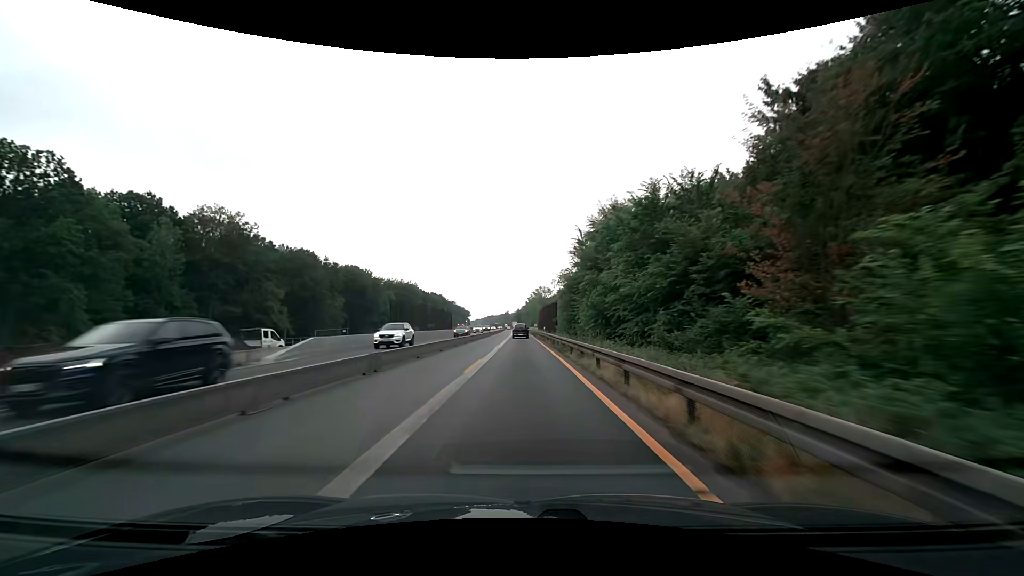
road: motorway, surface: asphalt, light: Day
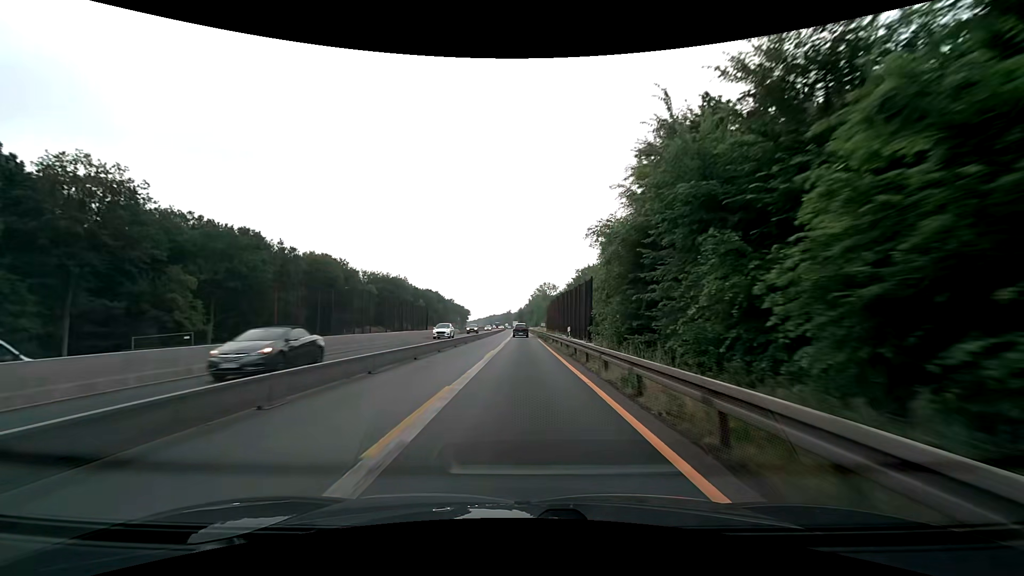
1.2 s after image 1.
(0.0, +25.0) m; 0°
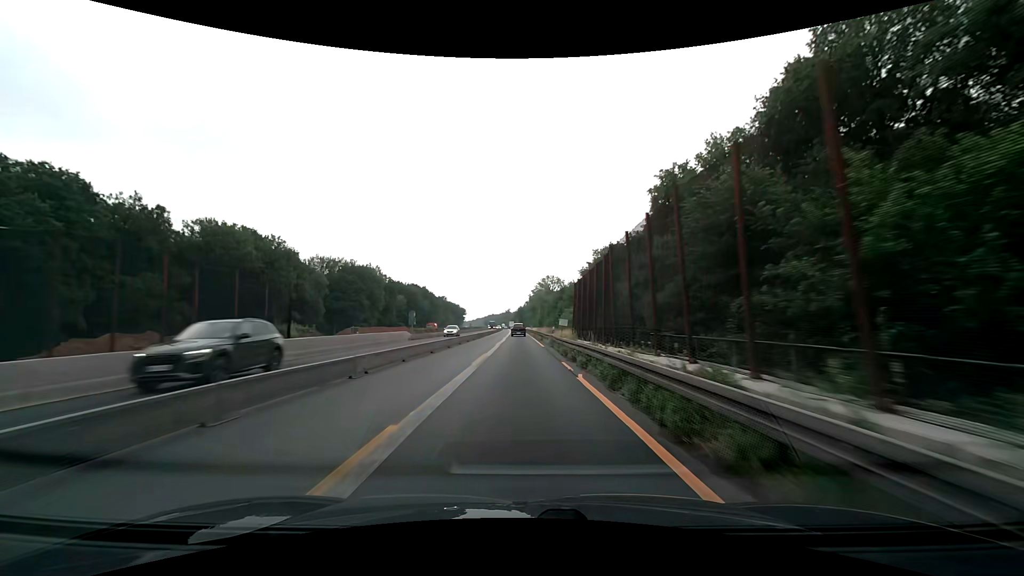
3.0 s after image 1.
(+0.1, +37.6) m; 0°
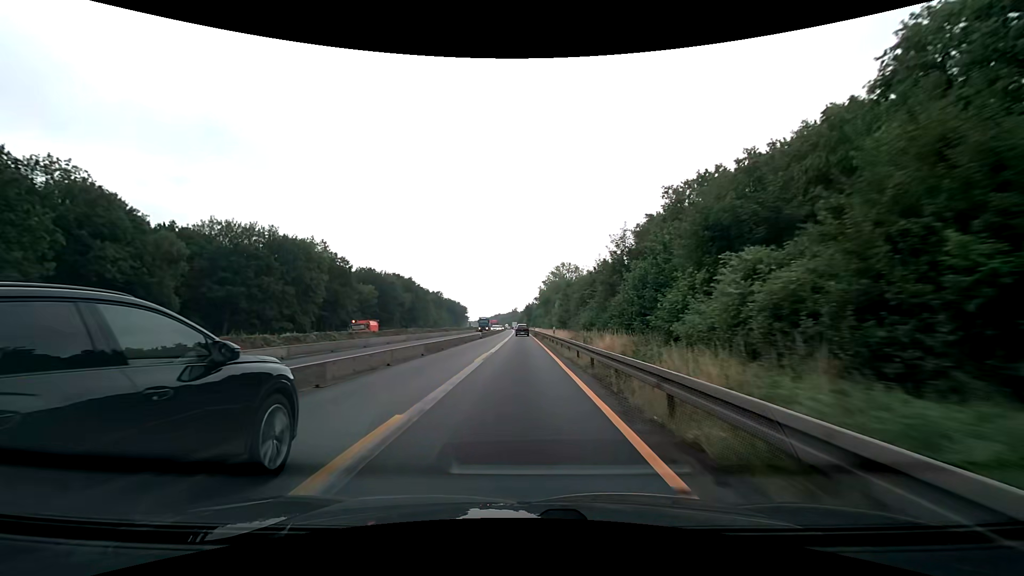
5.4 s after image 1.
(-0.2, +50.0) m; -1°
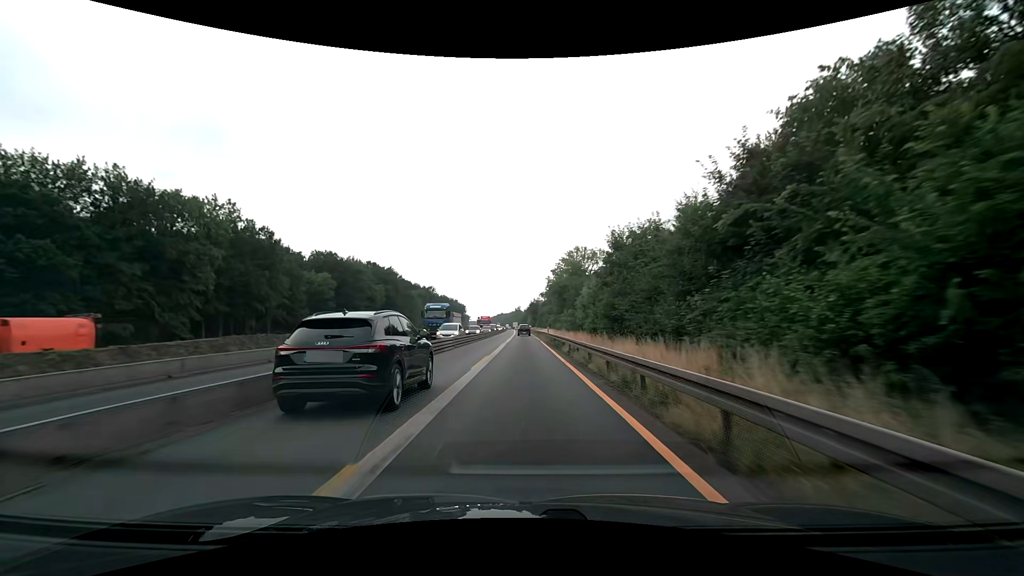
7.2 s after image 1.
(-0.3, +37.5) m; -1°
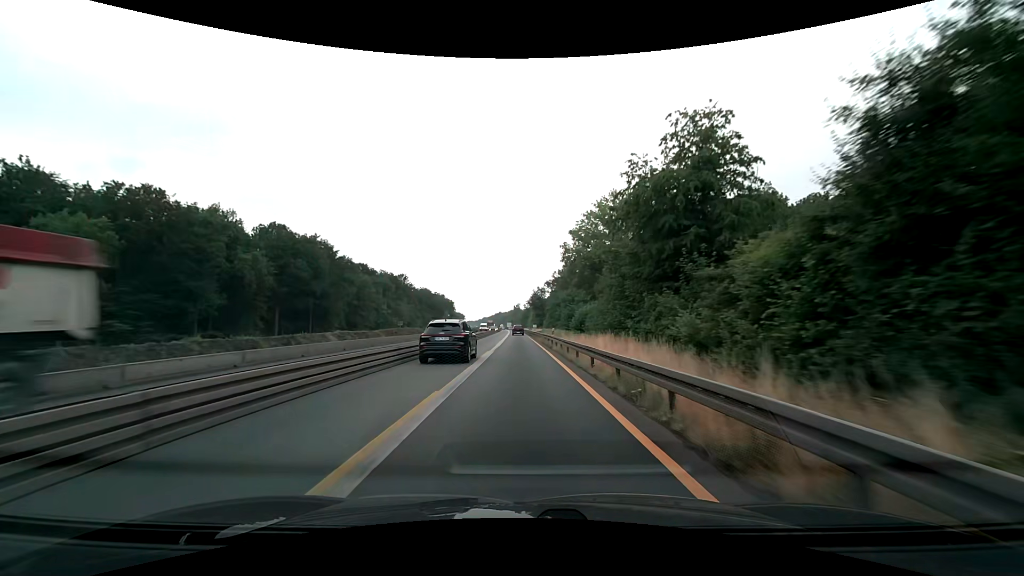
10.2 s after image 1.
(0.0, +62.5) m; 0°
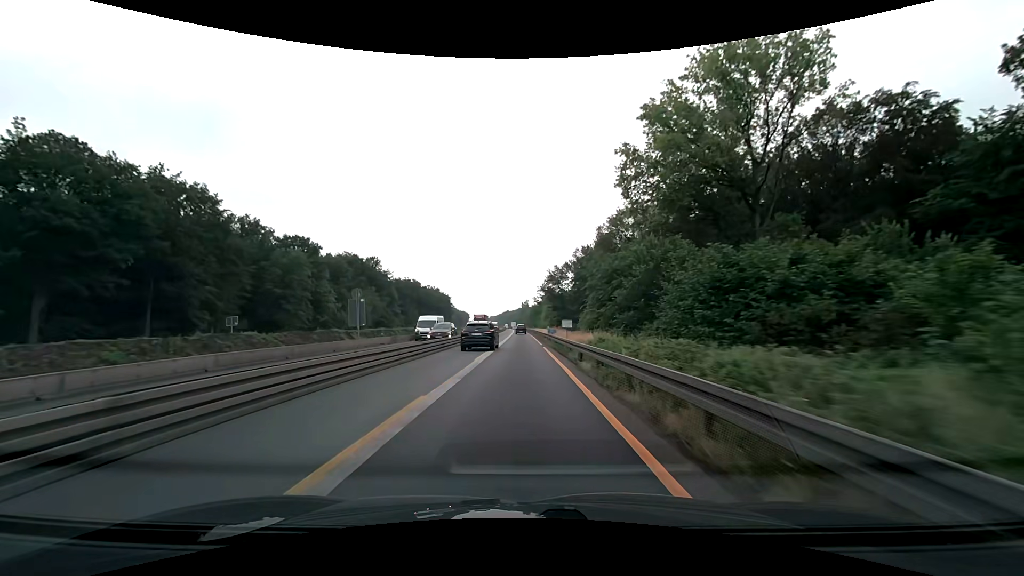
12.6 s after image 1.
(-0.2, +50.1) m; -1°
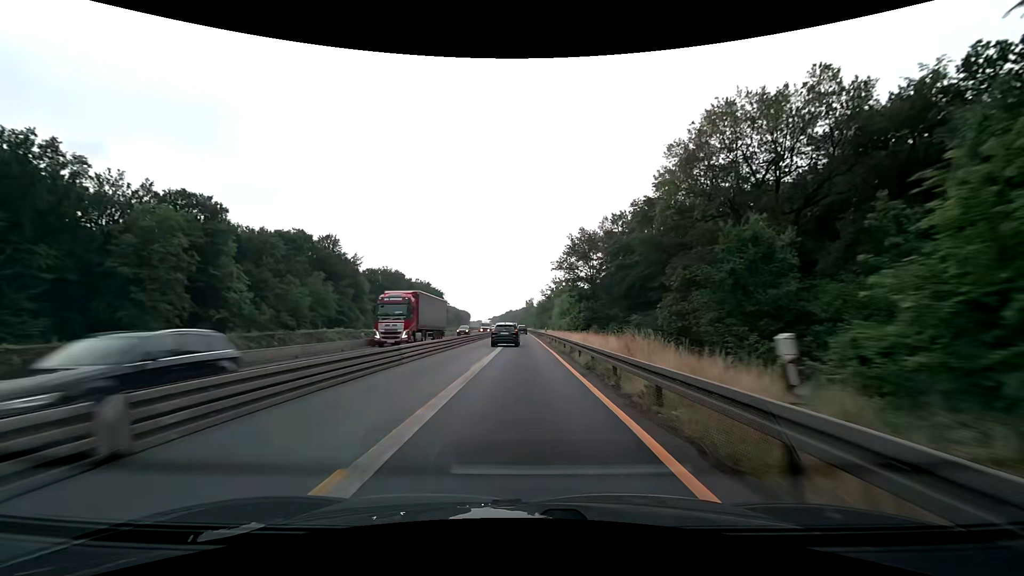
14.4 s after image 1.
(-0.2, +37.6) m; -1°
(0, +10) (0, +20) (0, +30) (0, +40) (0, +50) (0, +60) (0, +70) (0, +80) (0, +90) (0, +100) m
